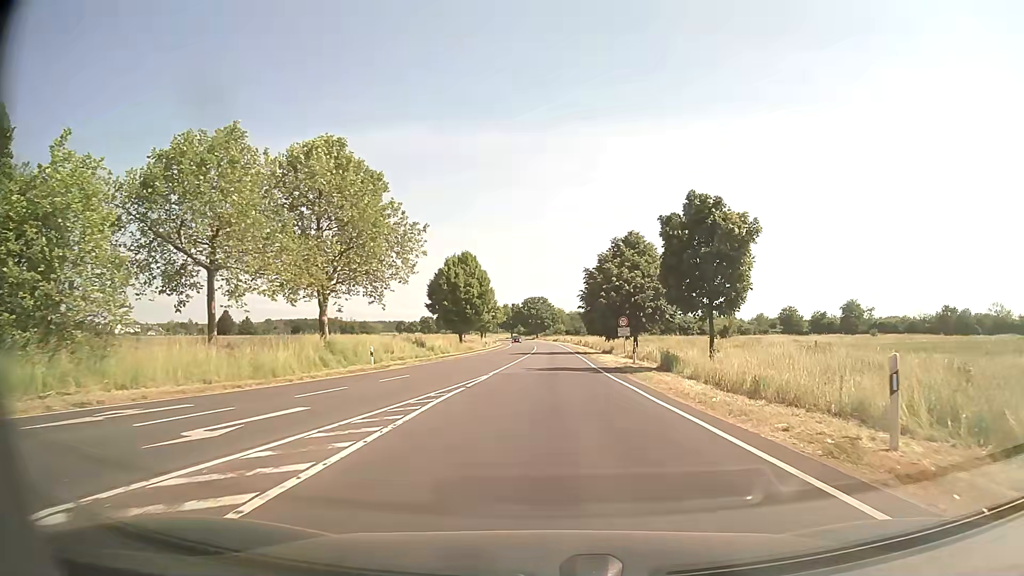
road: secondary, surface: asphalt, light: Day
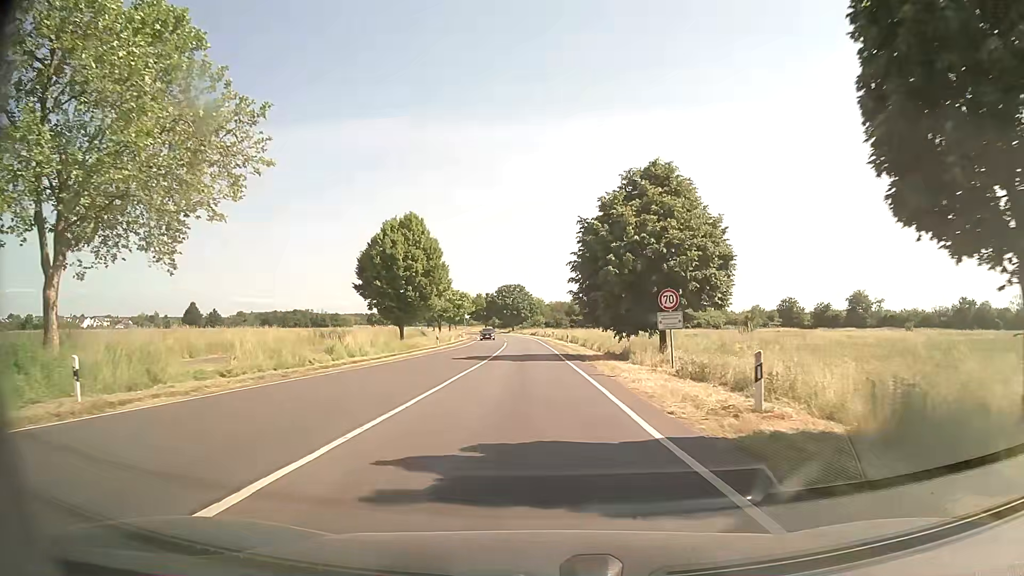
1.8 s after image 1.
(+0.5, +21.0) m; +2°
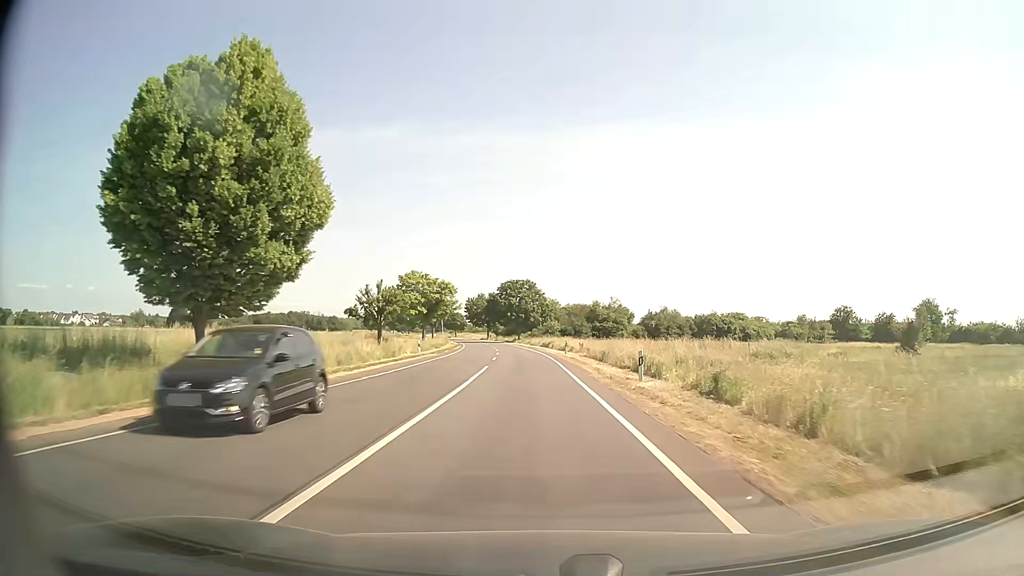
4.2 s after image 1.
(-0.7, +35.1) m; -1°
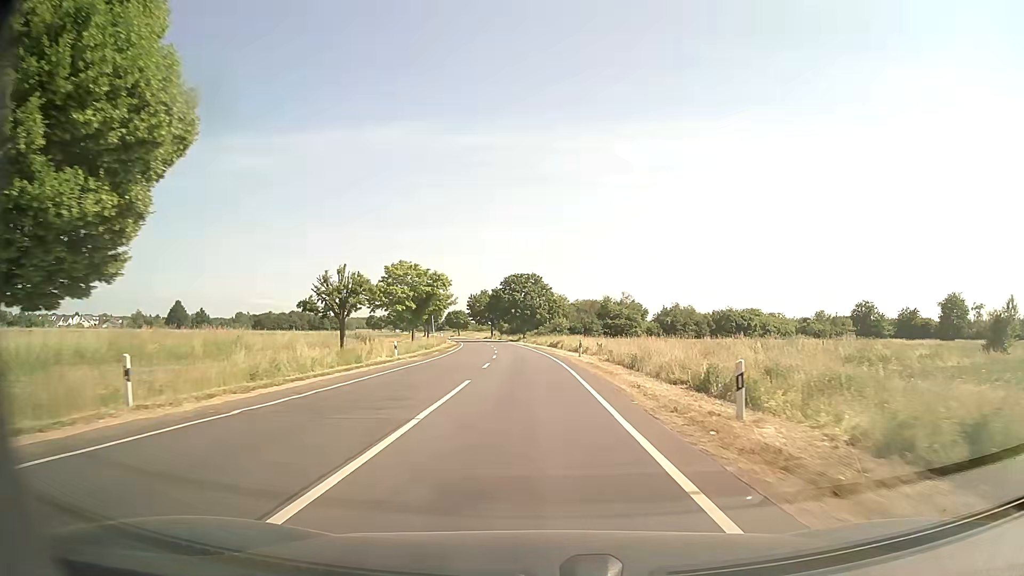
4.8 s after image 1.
(0.0, +9.8) m; 0°
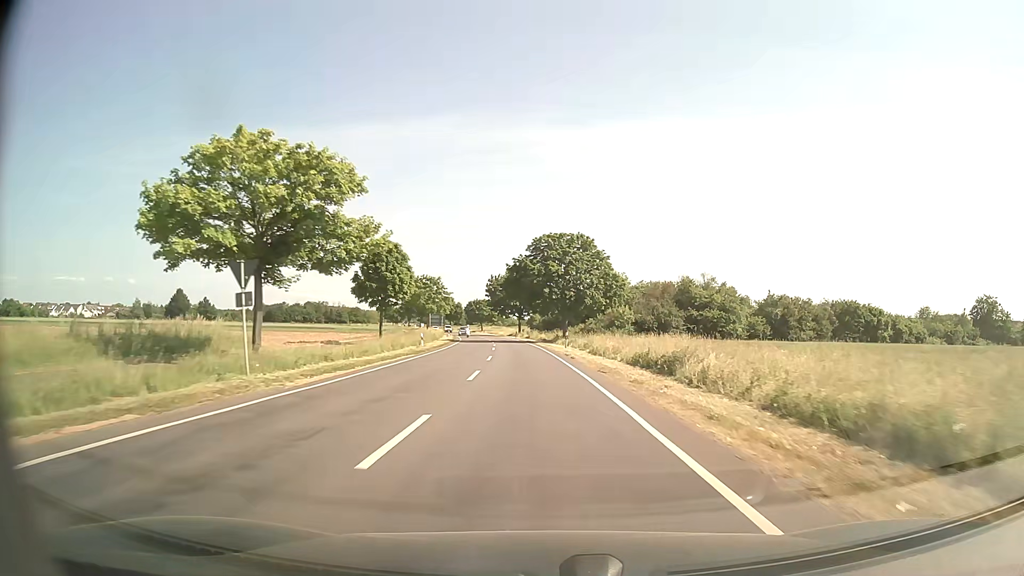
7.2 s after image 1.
(-1.2, +42.8) m; -3°
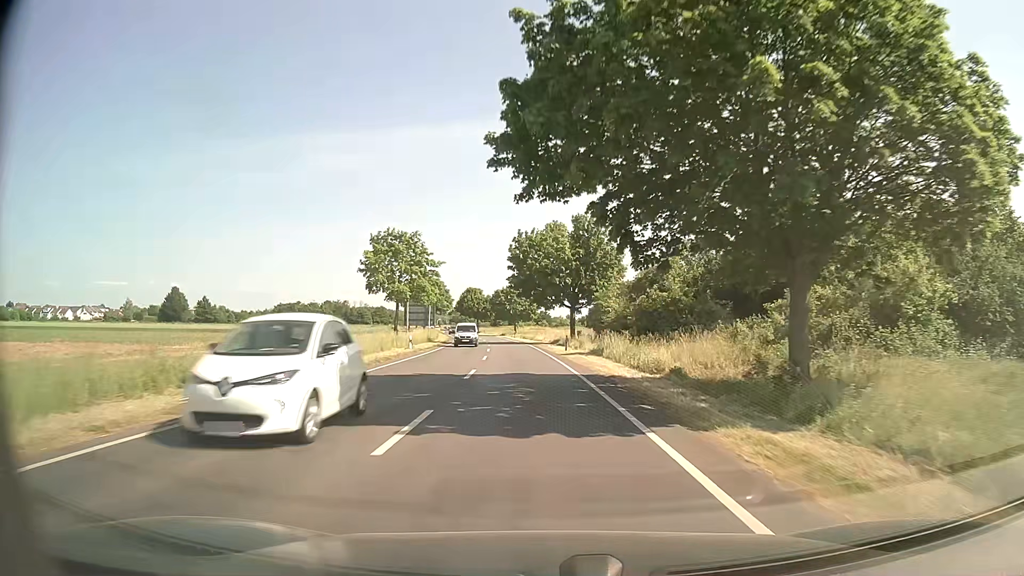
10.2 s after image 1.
(-2.2, +54.8) m; -4°
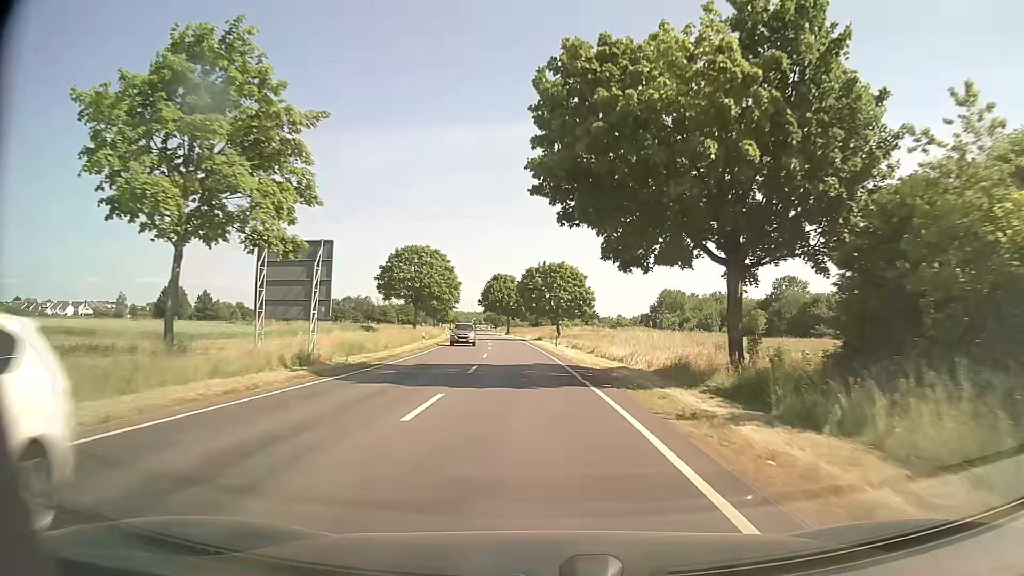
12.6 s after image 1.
(-1.5, +42.7) m; -4°
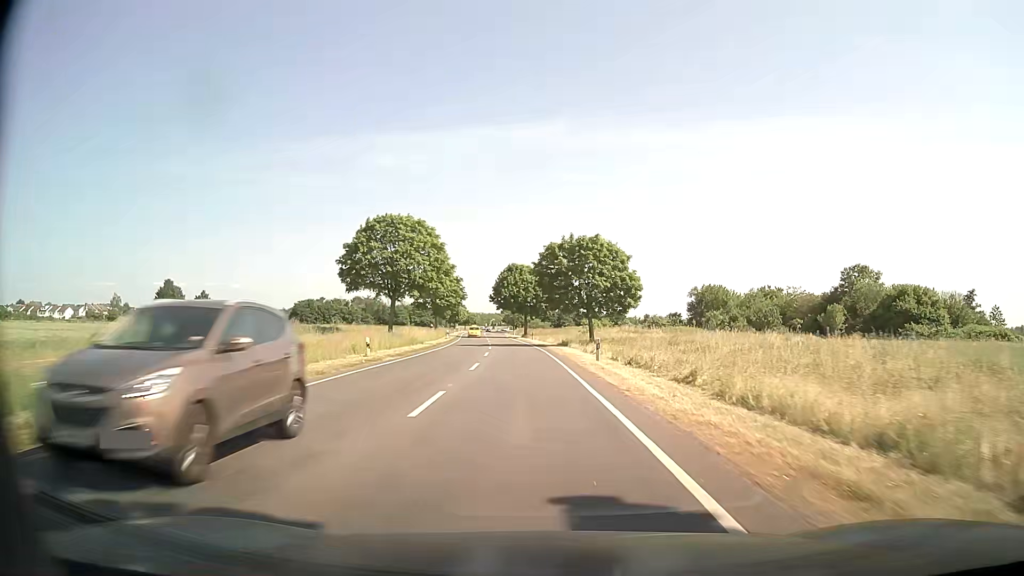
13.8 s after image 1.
(-0.3, +21.0) m; -2°
(0, +10) (0, +20) (-1, +30) (-1, +40) (-2, +50) (-3, +60) (-4, +70) (-5, +80) (-6, +90) (-6, +100) m
